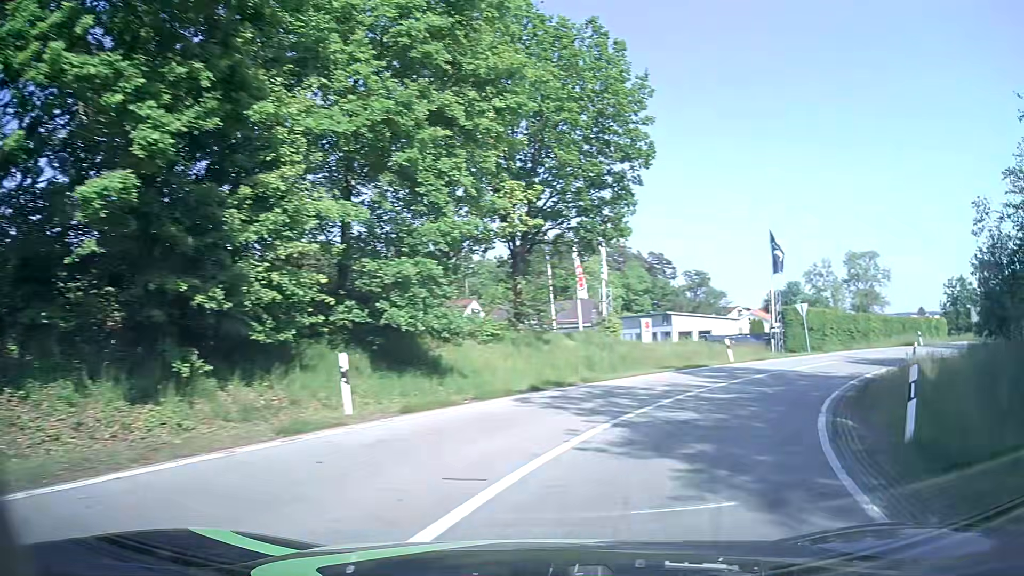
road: primary_link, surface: asphalt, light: Day
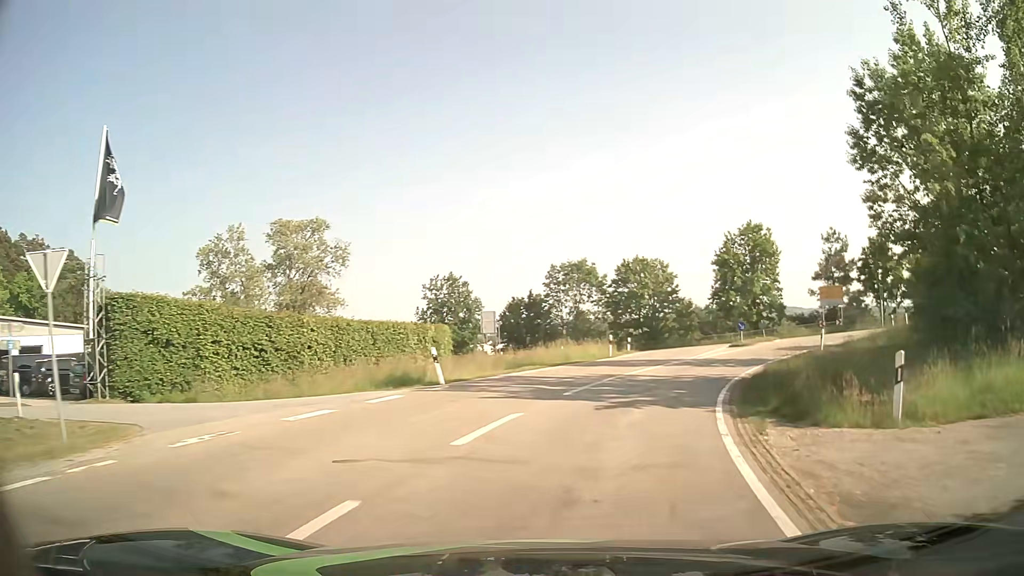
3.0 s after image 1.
(+14.0, +27.2) m; +47°
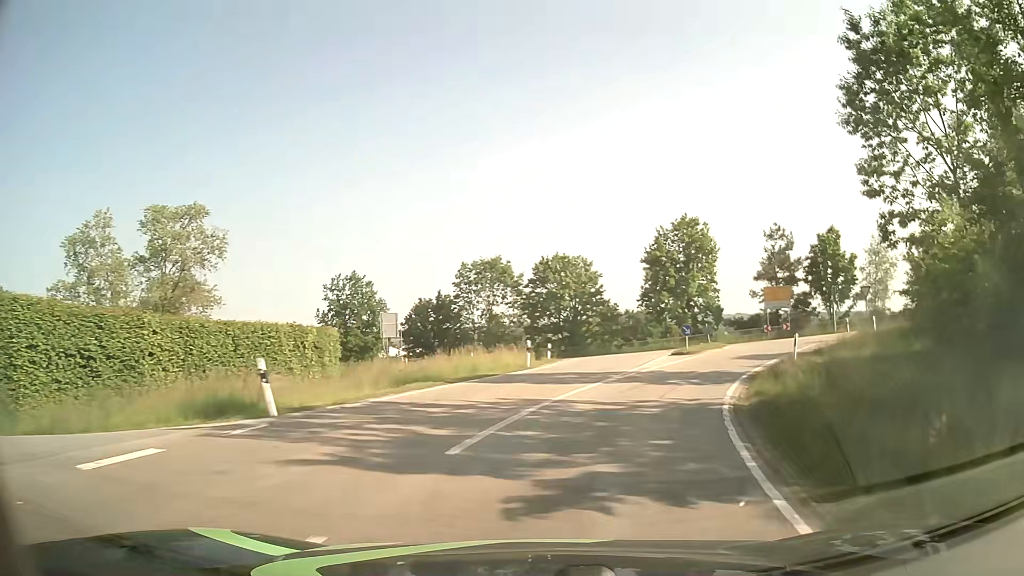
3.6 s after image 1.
(+0.4, +6.8) m; +7°
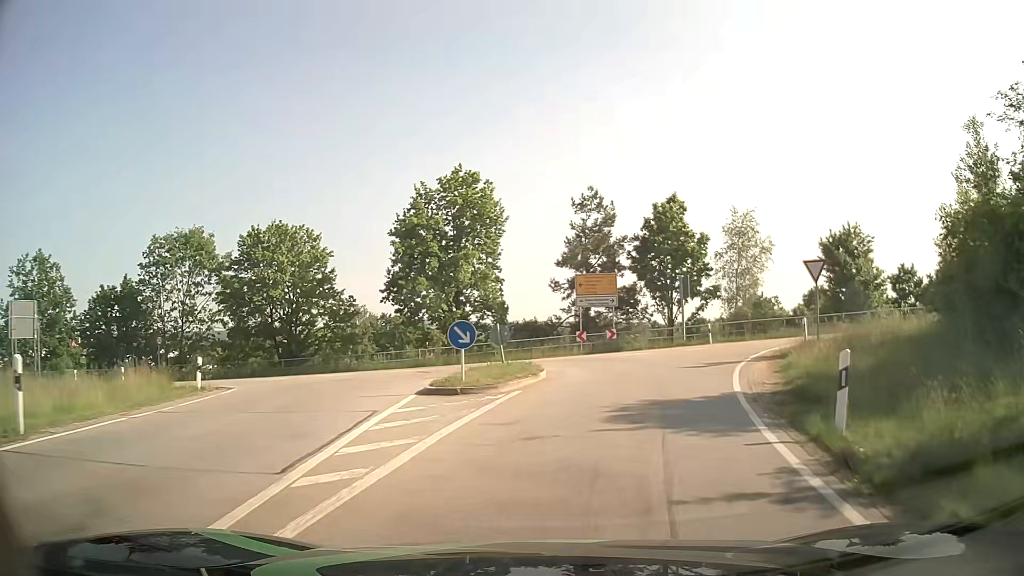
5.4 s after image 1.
(+3.4, +18.7) m; +20°
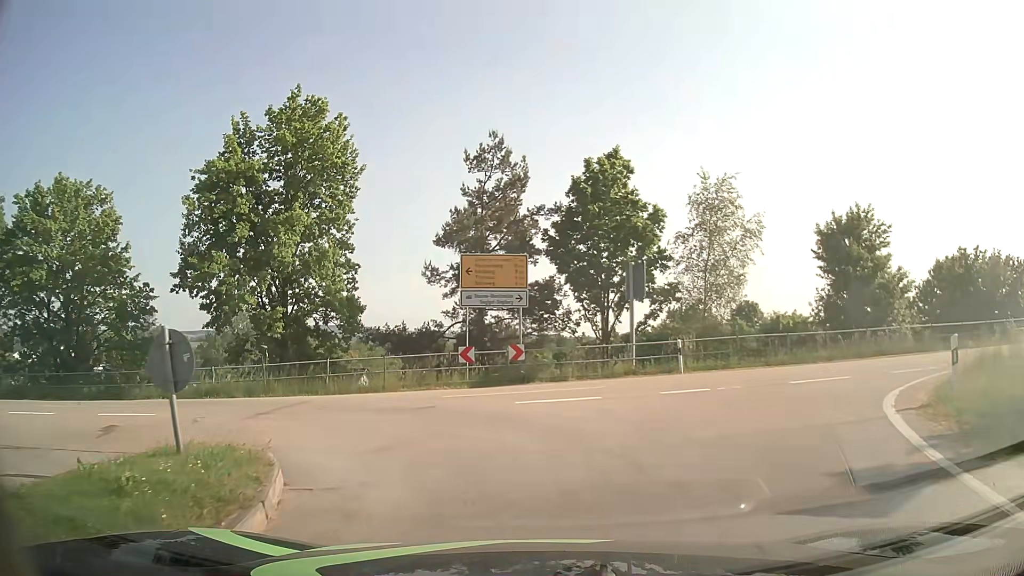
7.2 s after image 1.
(+1.3, +13.6) m; +8°
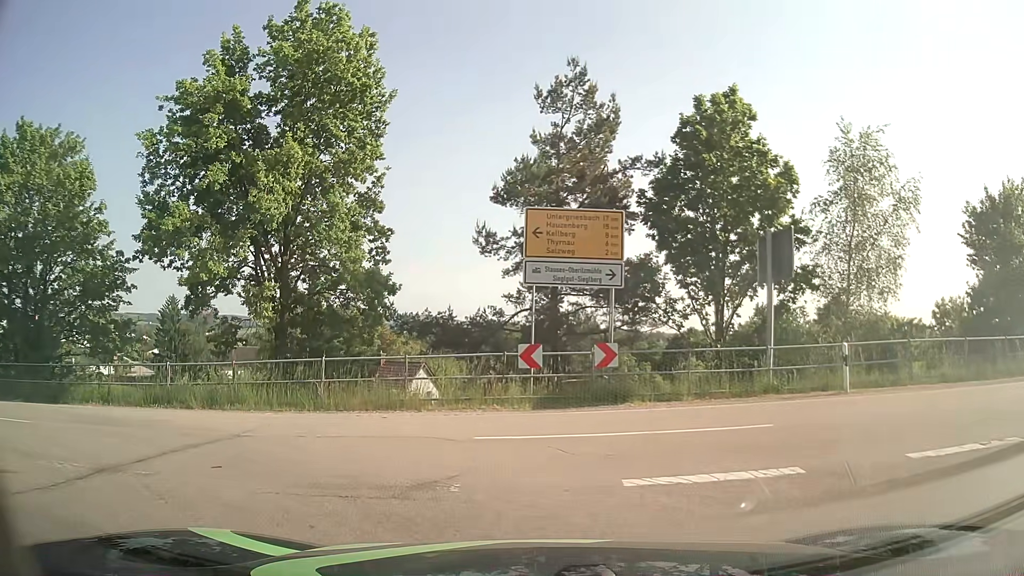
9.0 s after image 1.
(-0.3, +7.0) m; -7°
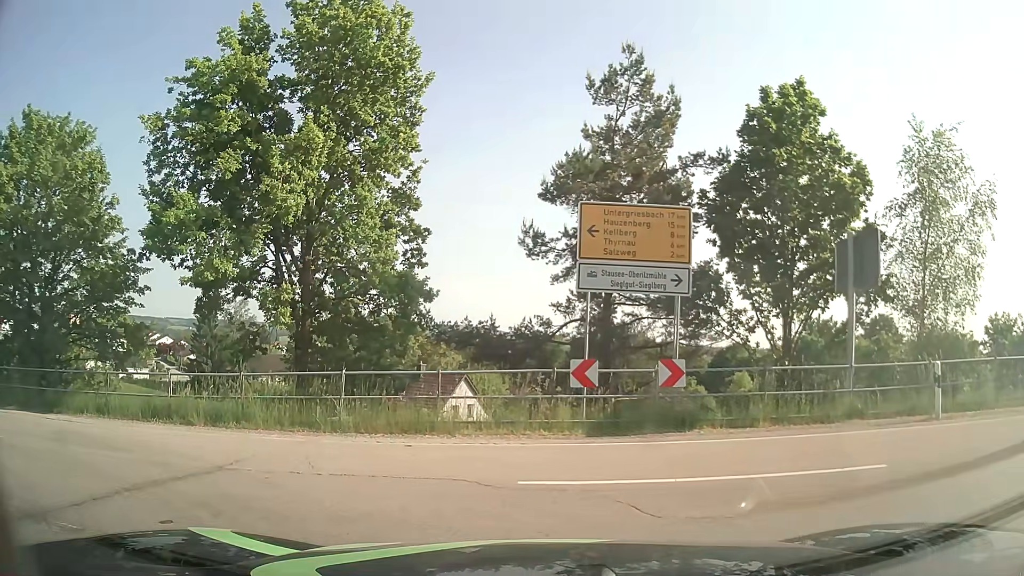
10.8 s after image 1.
(-0.1, +1.9) m; -2°
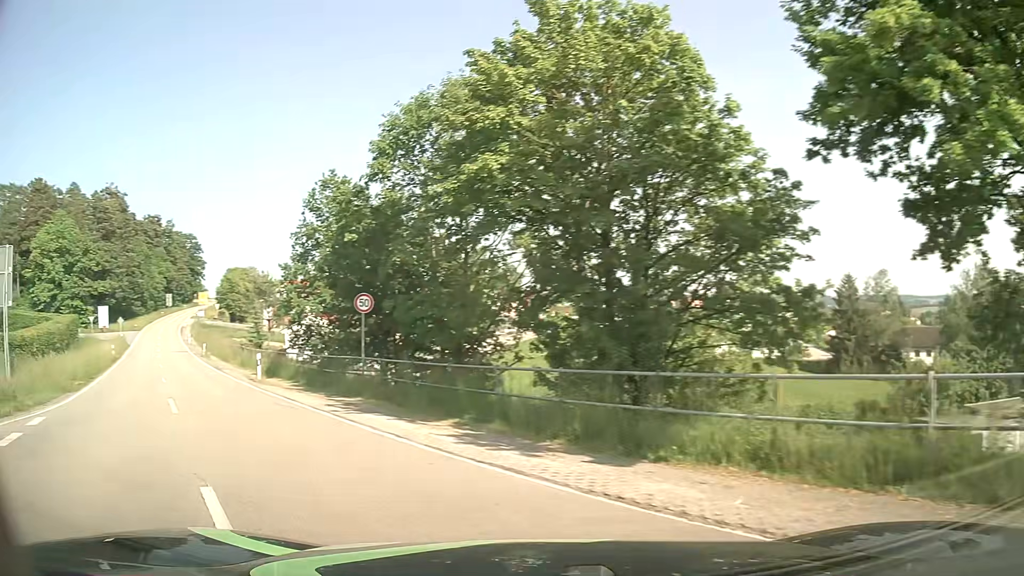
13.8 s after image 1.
(-4.5, +8.0) m; -55°
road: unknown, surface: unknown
(-3, +9) (-8, +18) (-14, +26) (-19, +35) (-24, +43) (-30, +52) (-35, +60) (-41, +68) (-46, +77) (-51, +85) m
